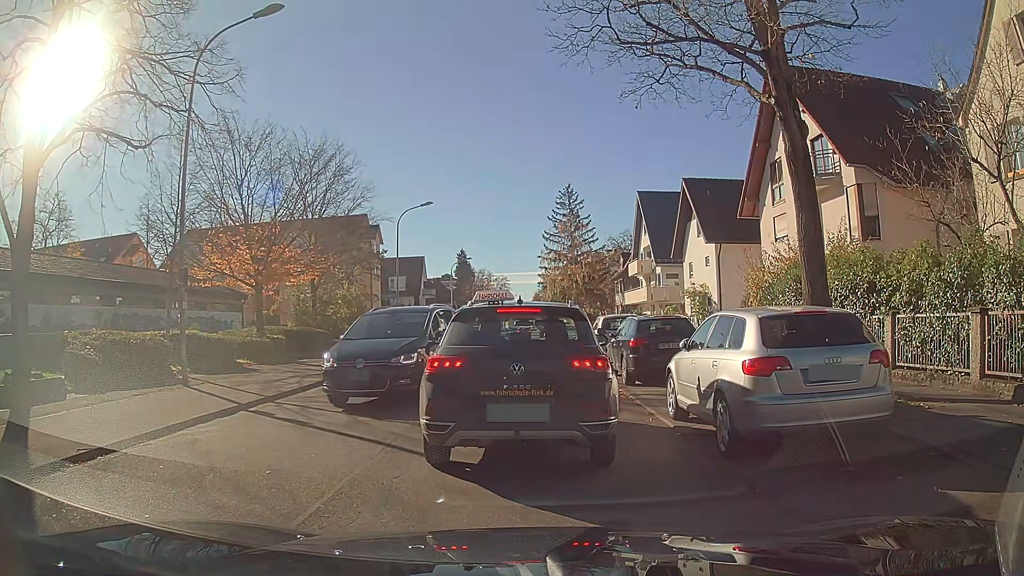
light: Day
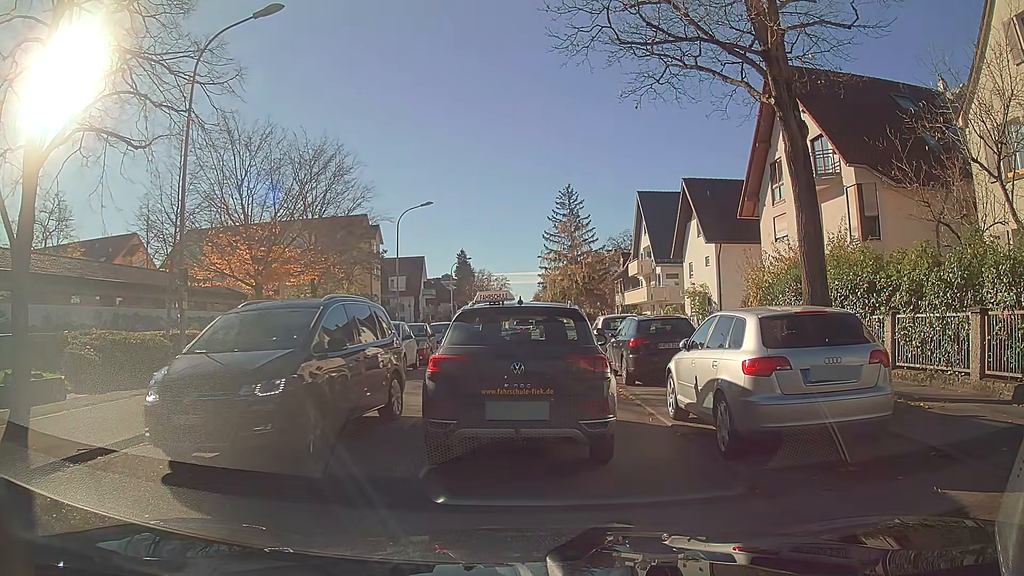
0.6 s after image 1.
(0.0, 0.0) m; 0°
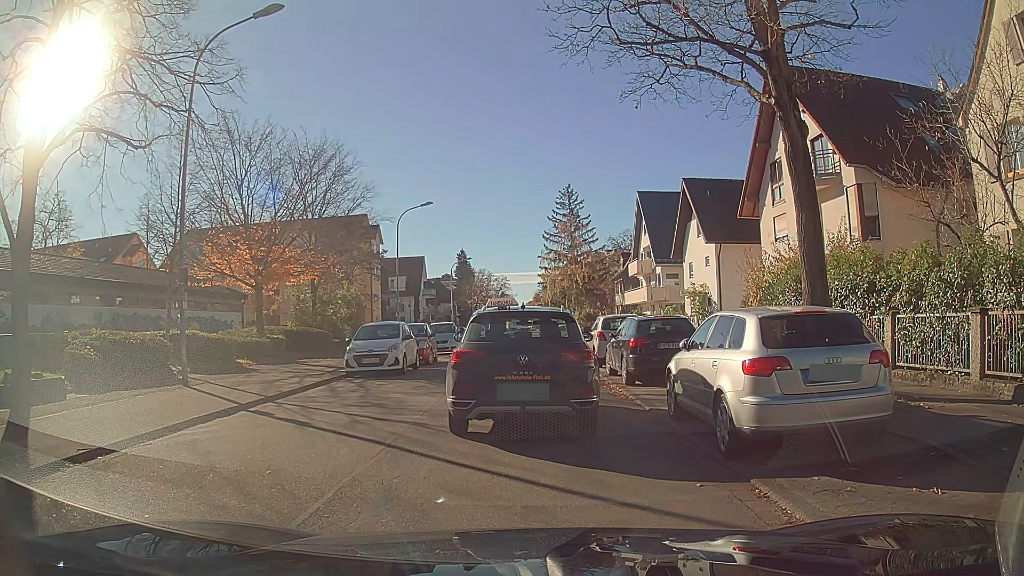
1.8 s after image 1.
(0.0, 0.0) m; 0°
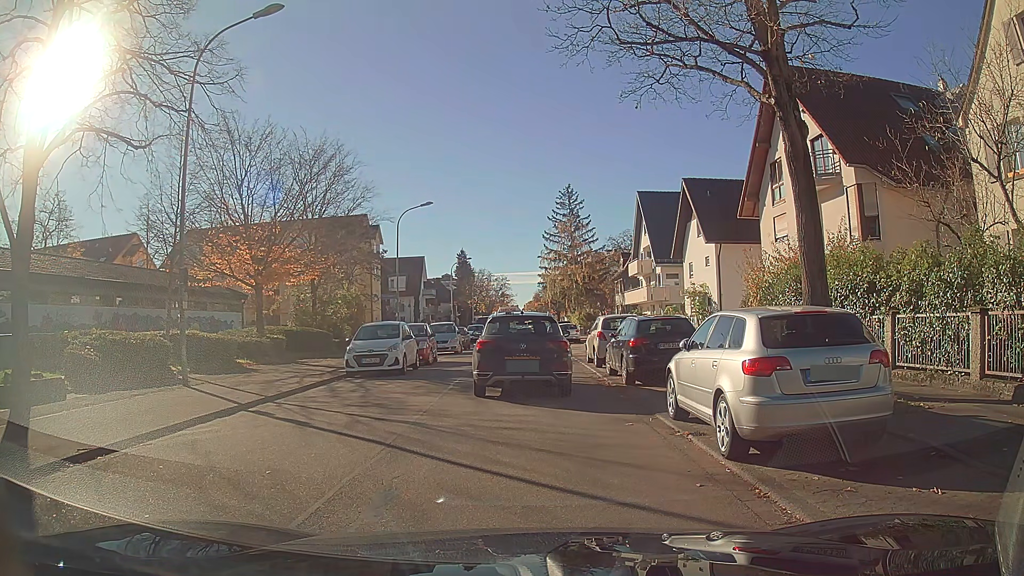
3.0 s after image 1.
(0.0, 0.0) m; 0°
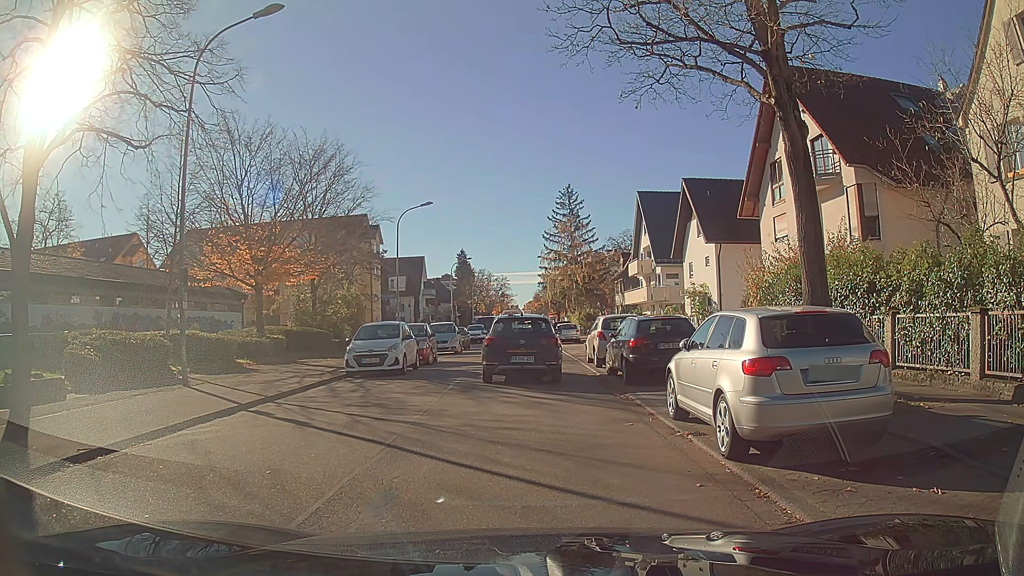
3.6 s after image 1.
(0.0, 0.0) m; 0°
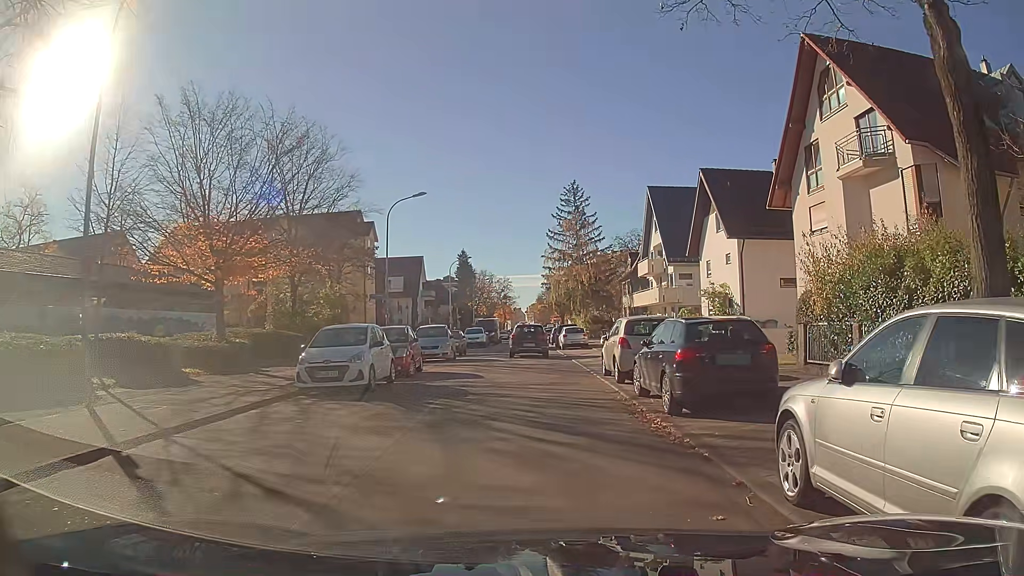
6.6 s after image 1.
(+0.1, +4.4) m; +1°
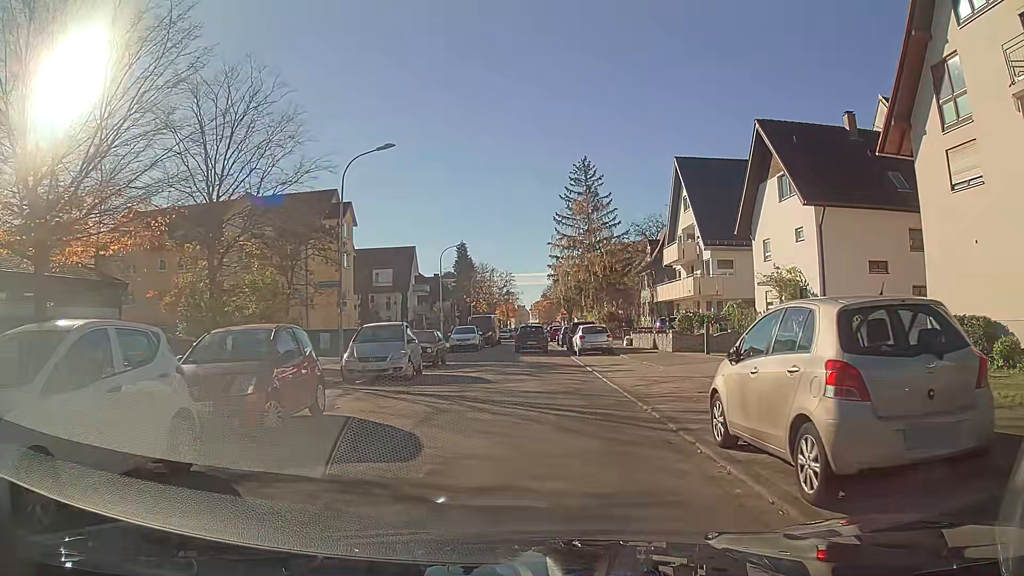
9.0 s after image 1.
(0.0, +10.9) m; 0°
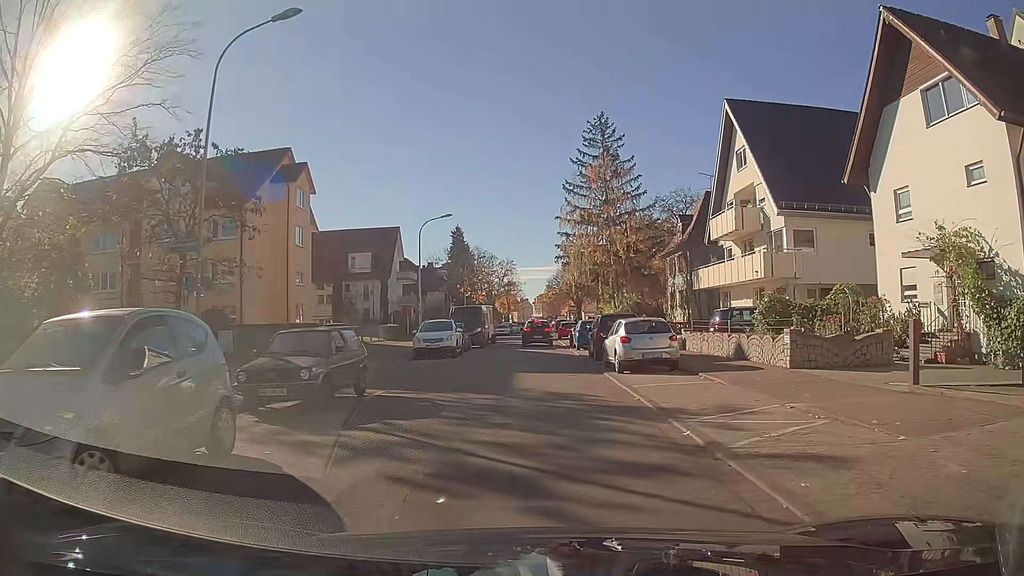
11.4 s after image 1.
(0.0, +13.4) m; 0°
(0, +10) (0, +20) (0, +30) (0, +40) (0, +50) (+1, +60) (+1, +70) (+1, +80) (+1, +90) (+1, +100) m
